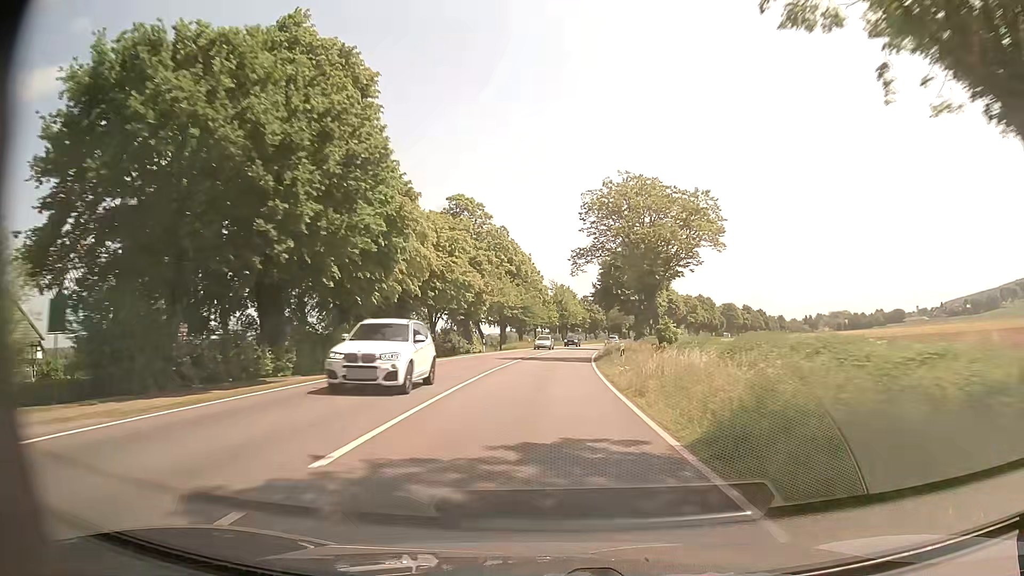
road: primary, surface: asphalt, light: Day
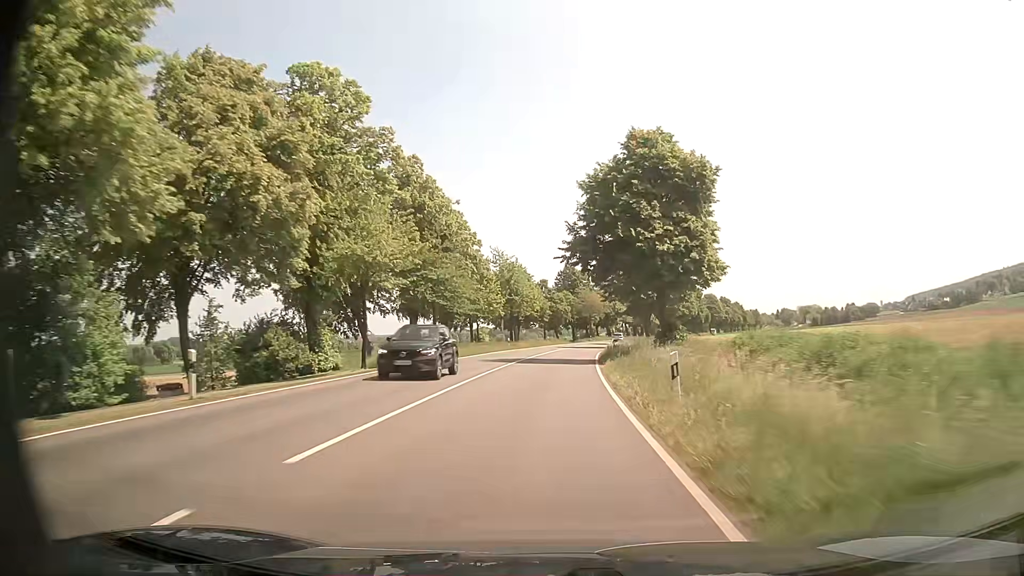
(+1.3, +40.6) m; +4°
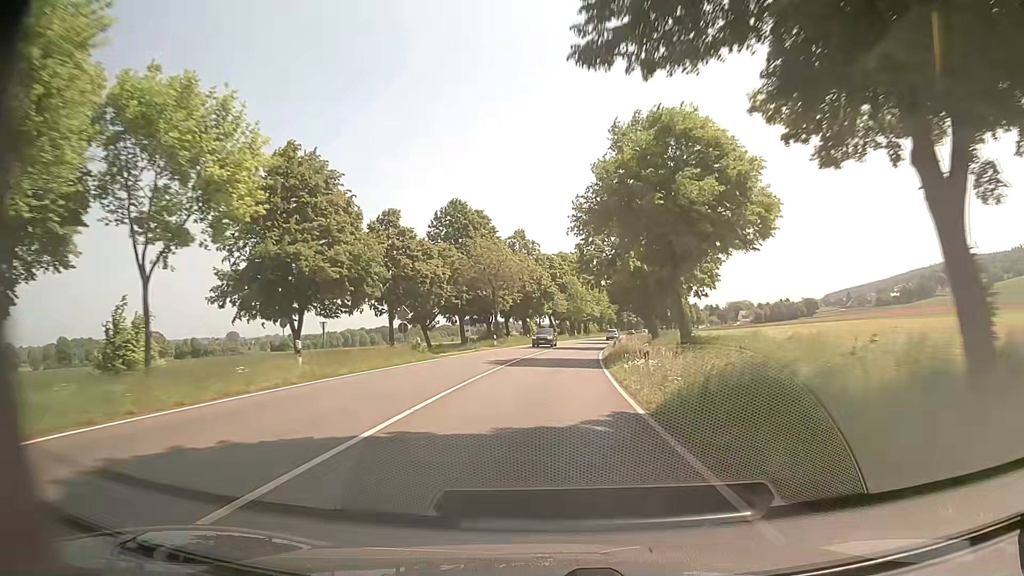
(+4.6, +69.2) m; +8°
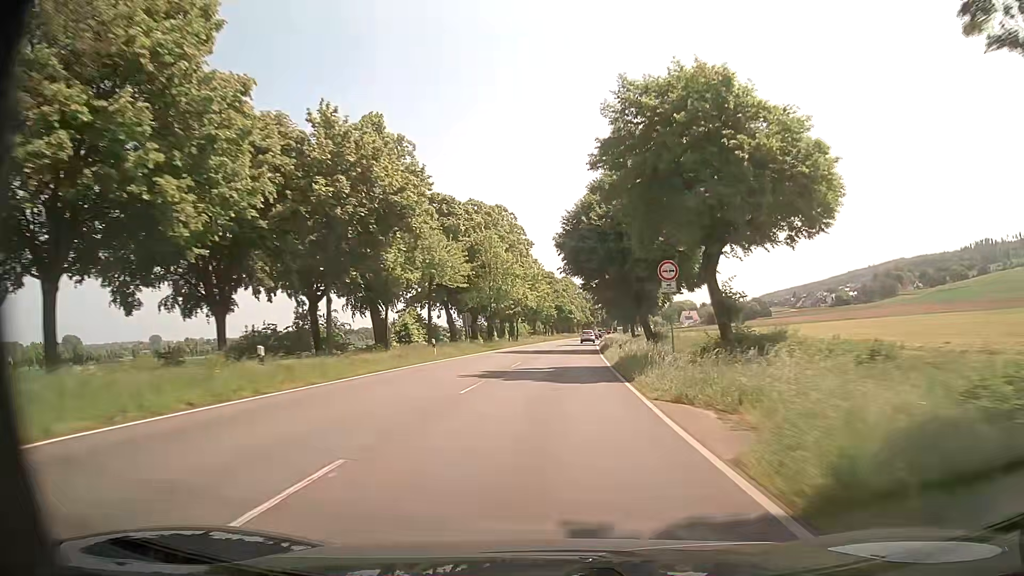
(+3.0, +57.2) m; +7°
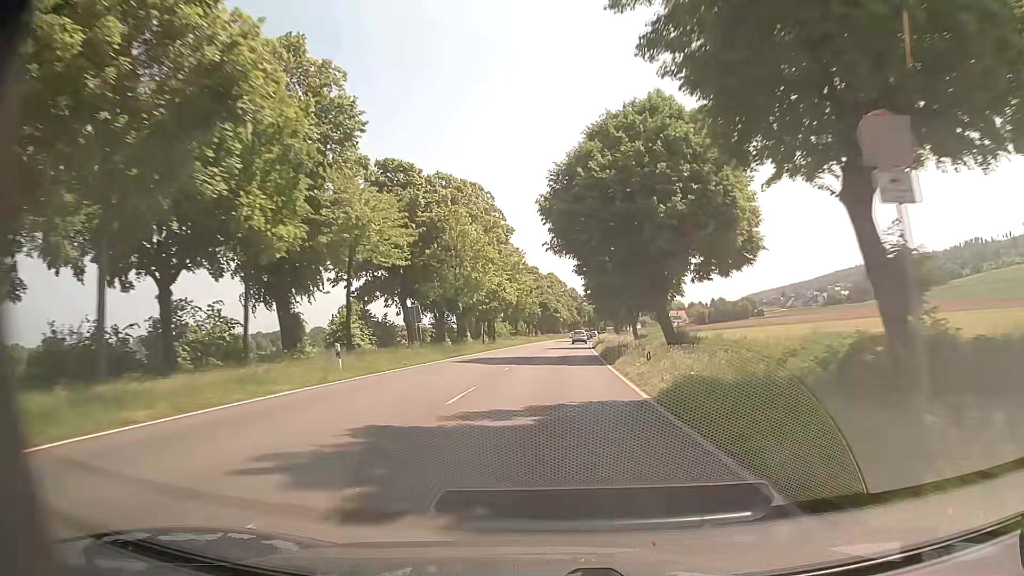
(+0.1, +14.3) m; +1°
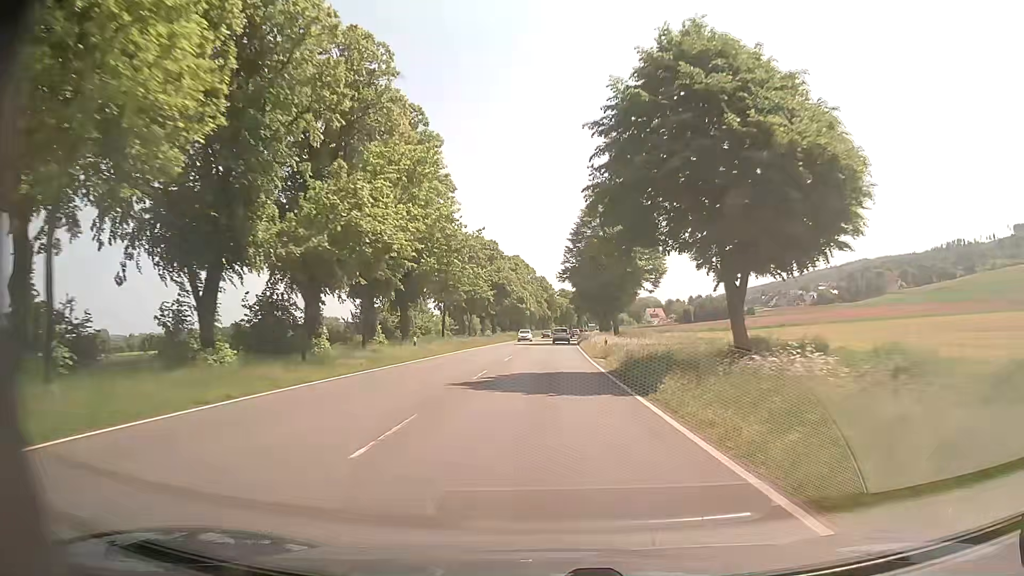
(+1.2, +41.4) m; +3°
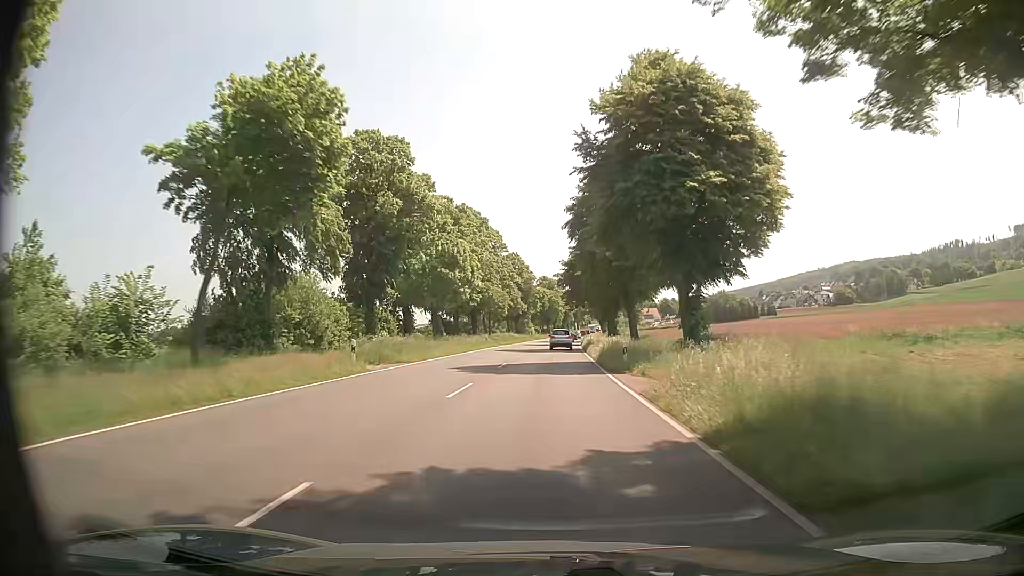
(+1.2, +64.9) m; +1°
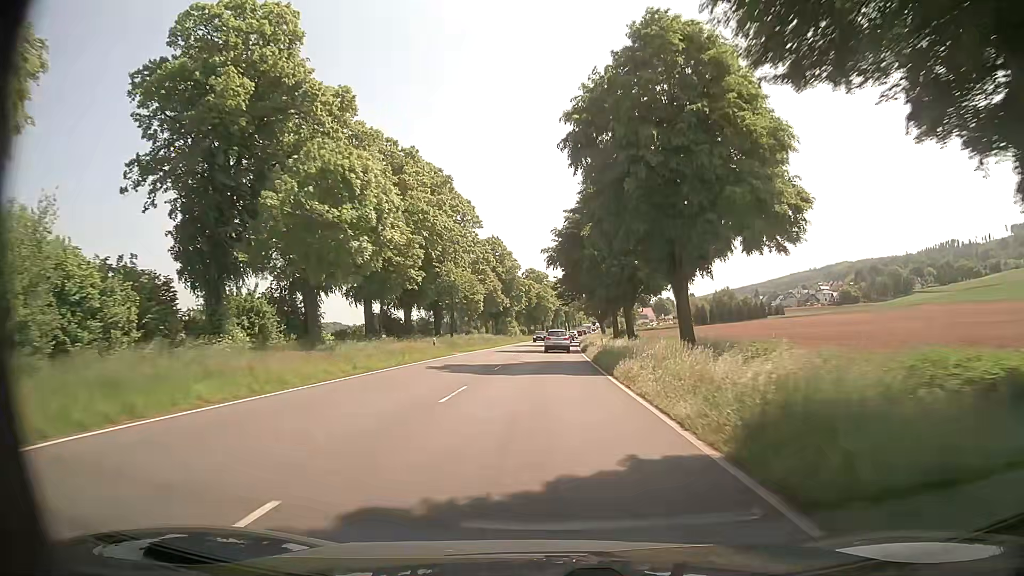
(+0.4, +24.7) m; +1°
(0, +10) (0, +20) (0, +30) (0, +40) (+1, +50) (+1, +60) (+1, +70) (+2, +80) (+2, +90) (+3, +100) m
